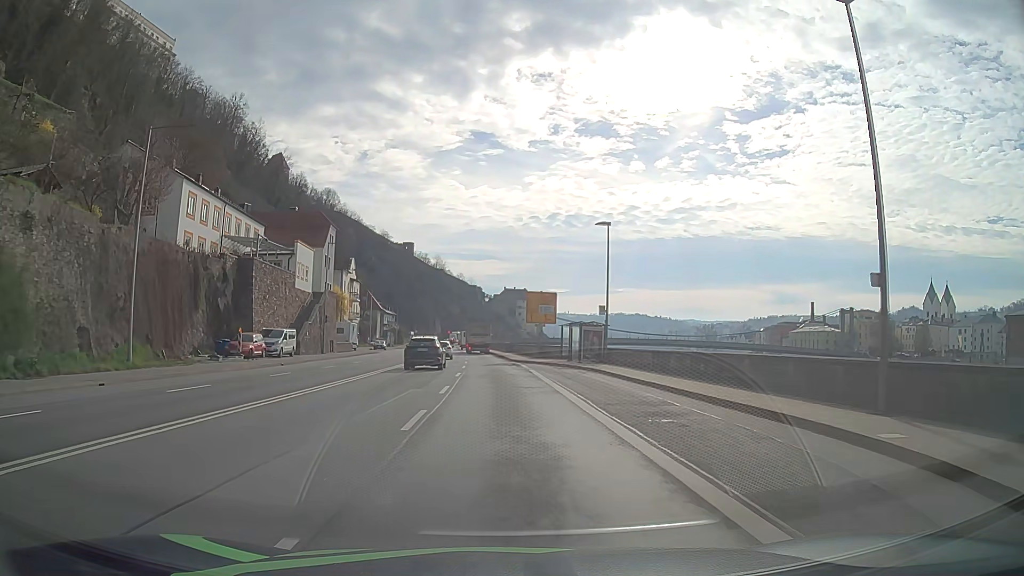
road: primary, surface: asphalt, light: Day
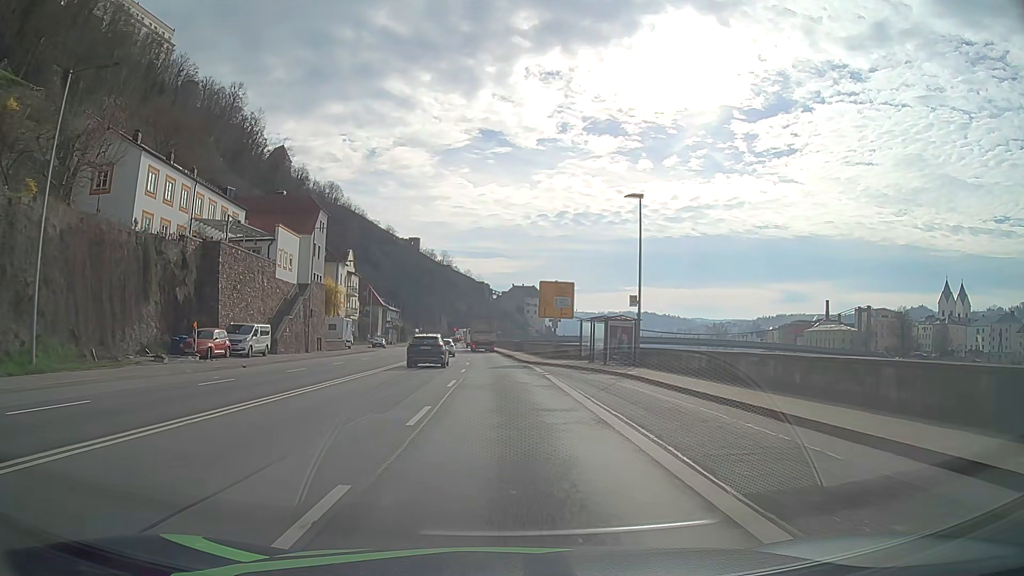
(-0.1, +7.3) m; -1°
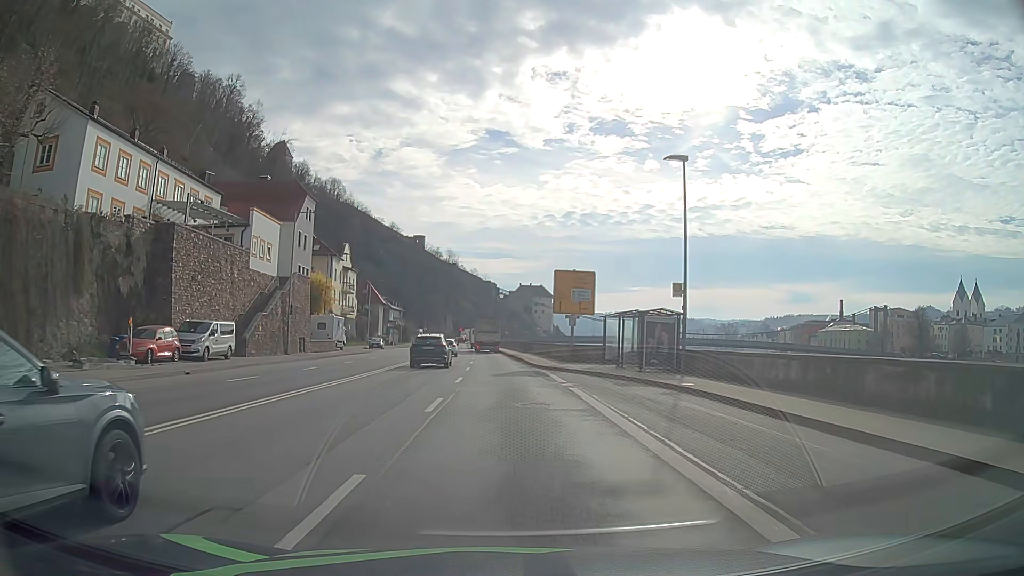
(0.0, +7.1) m; 0°
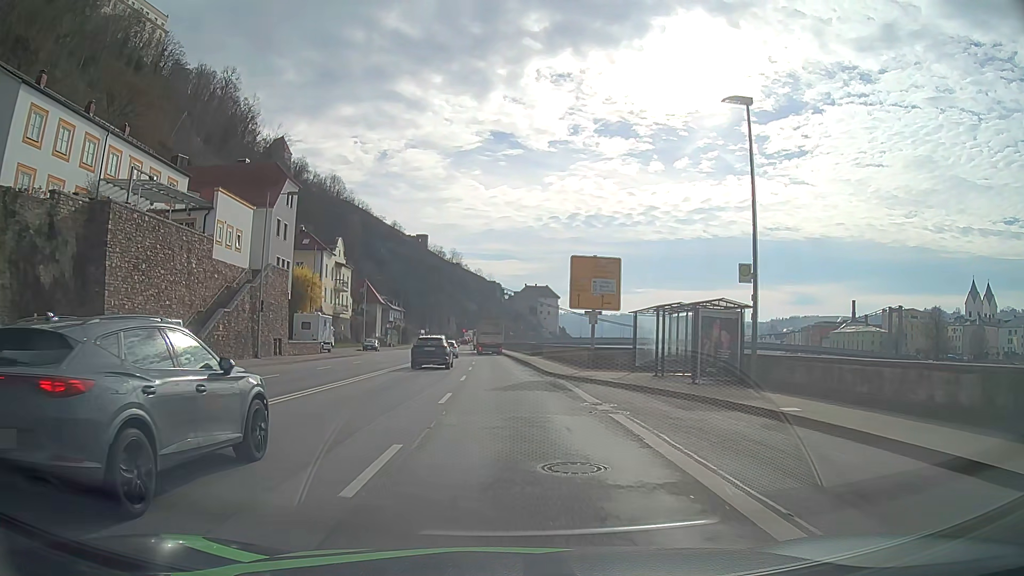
(0.0, +6.9) m; 0°
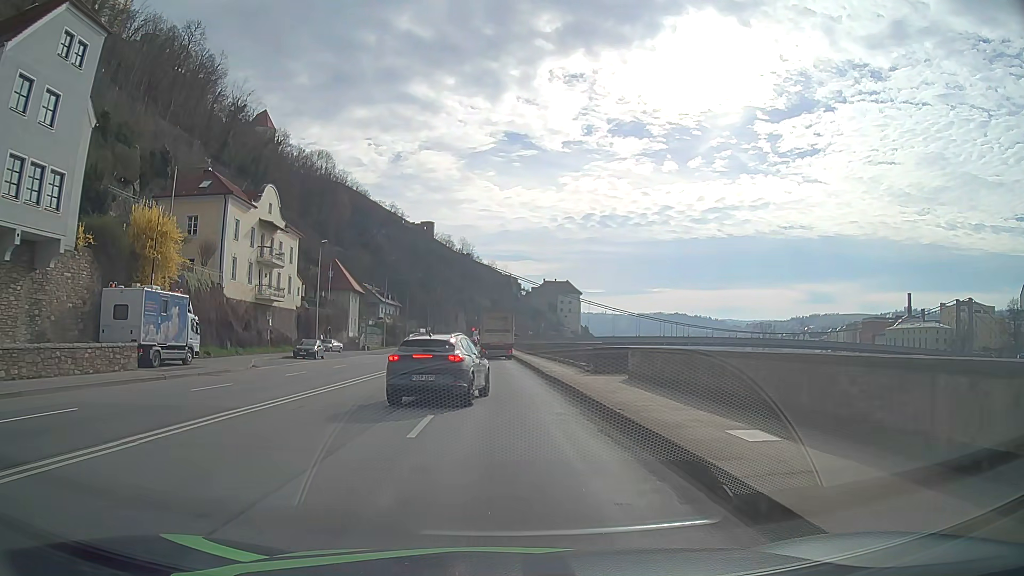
(-0.5, +32.2) m; -2°
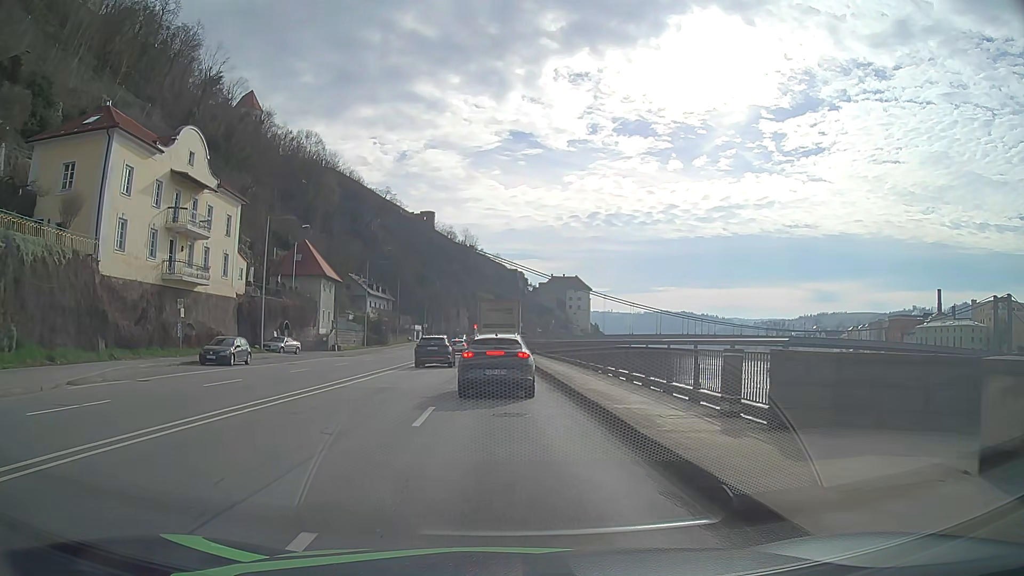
(-0.1, +16.8) m; -1°
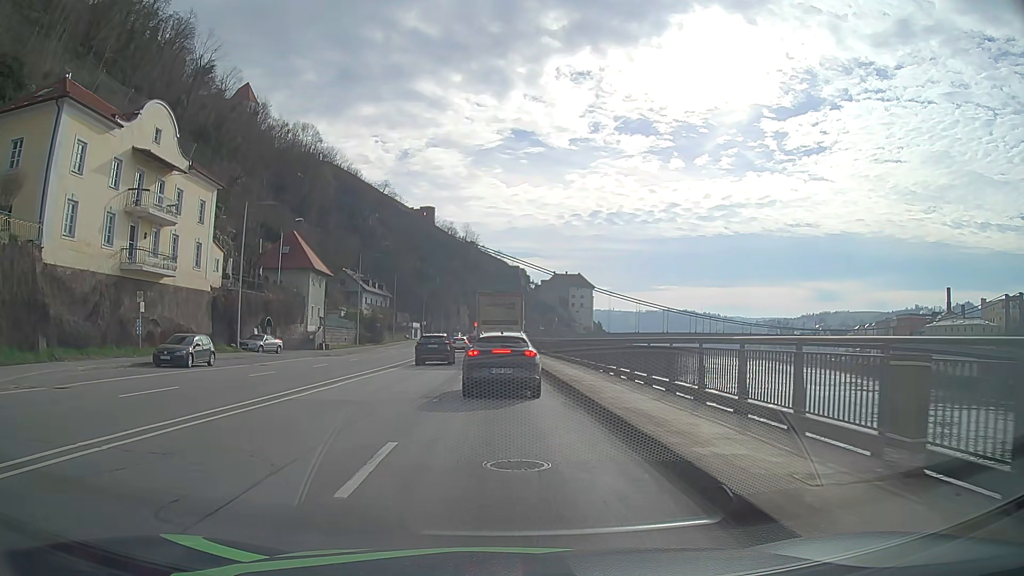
(0.0, +4.9) m; 0°
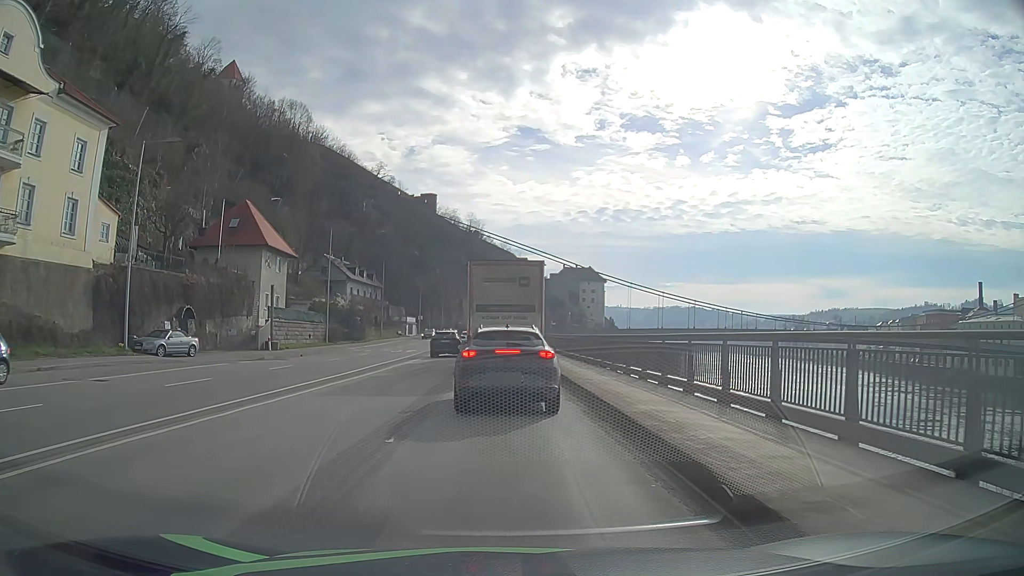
(0.0, +15.2) m; -1°
(0, +10) (0, +20) (0, +30) (0, +40) (0, +50) (0, +60) (0, +70) (-1, +80) (-1, +90) (0, +100) m
